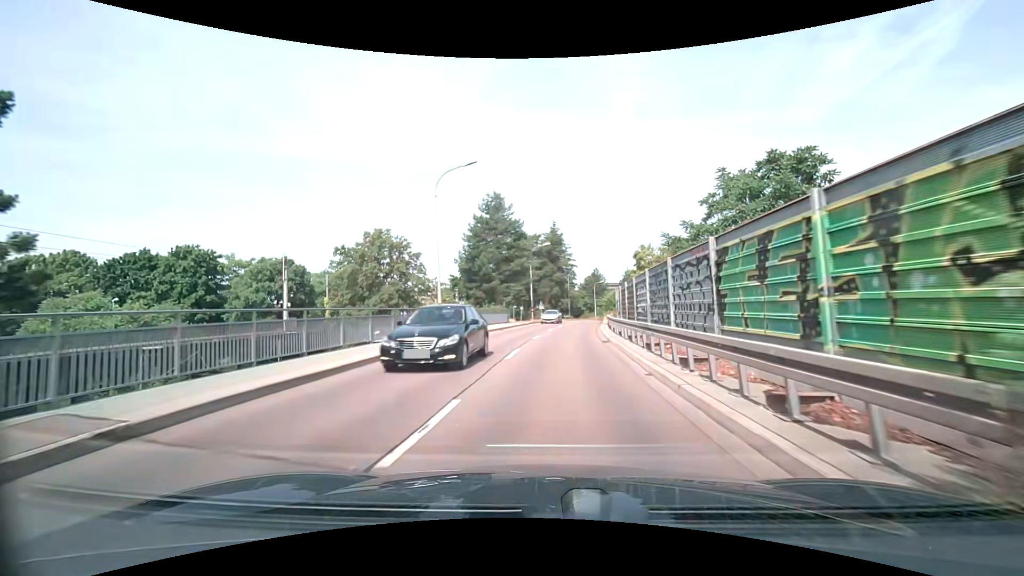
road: tertiary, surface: asphalt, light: Day
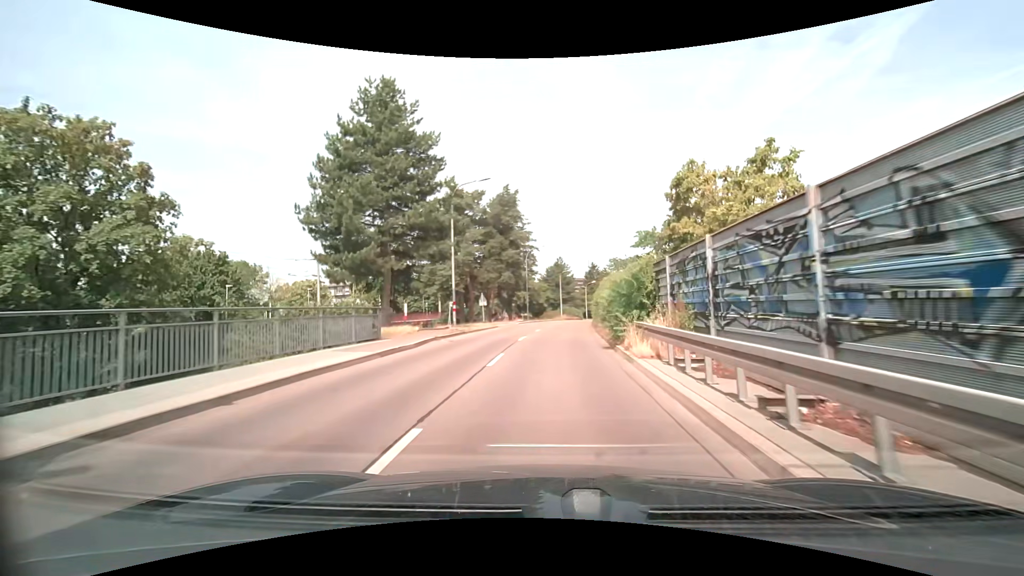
(+1.3, +28.7) m; +5°
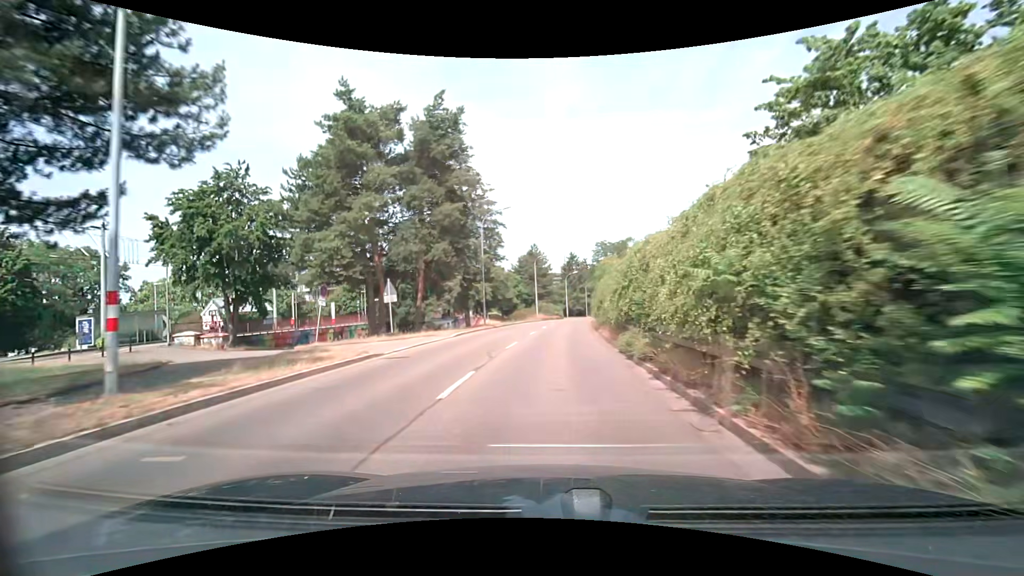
(+0.6, +22.1) m; +3°
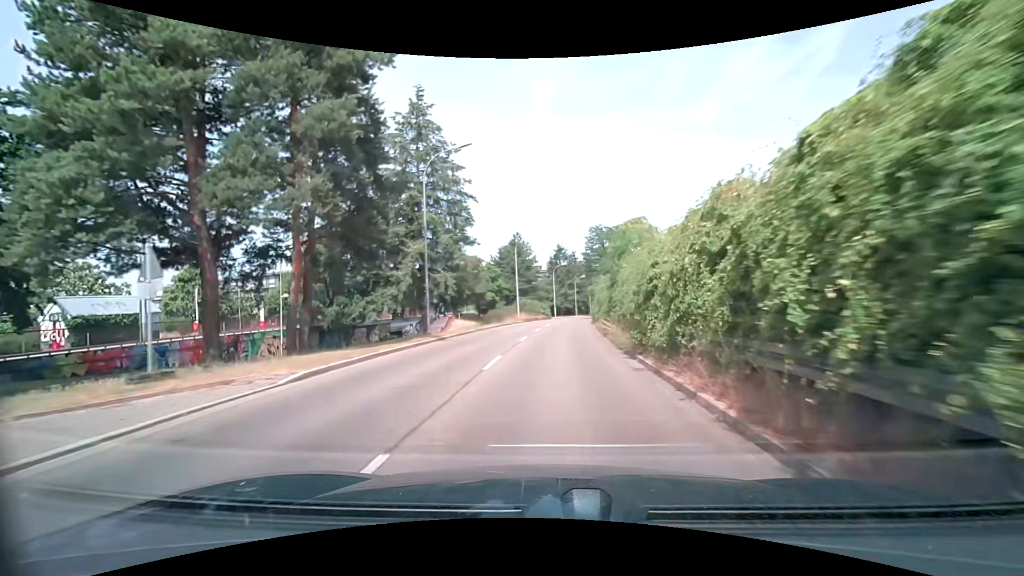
(+0.2, +14.6) m; +2°
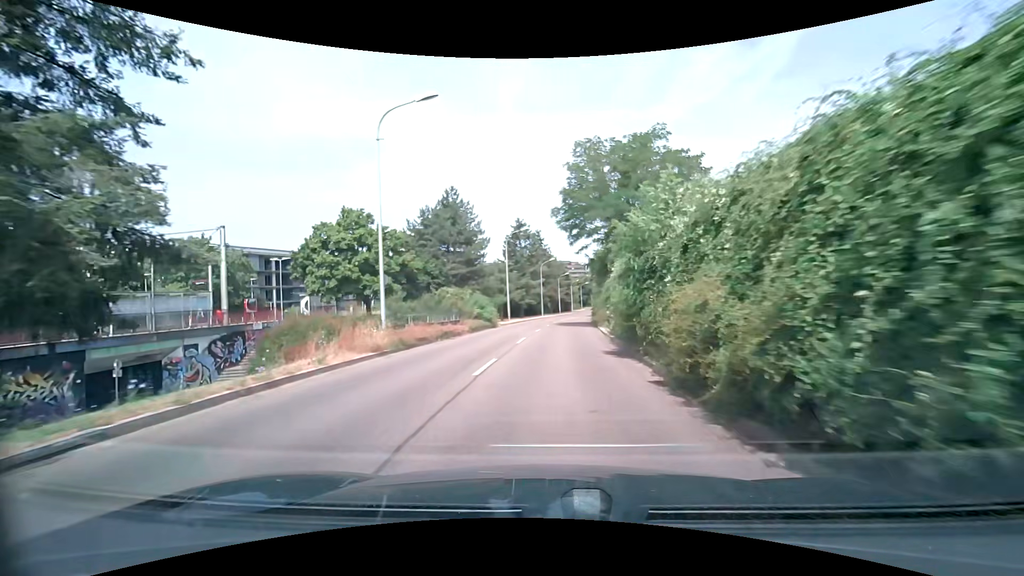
(+1.5, +36.5) m; +4°
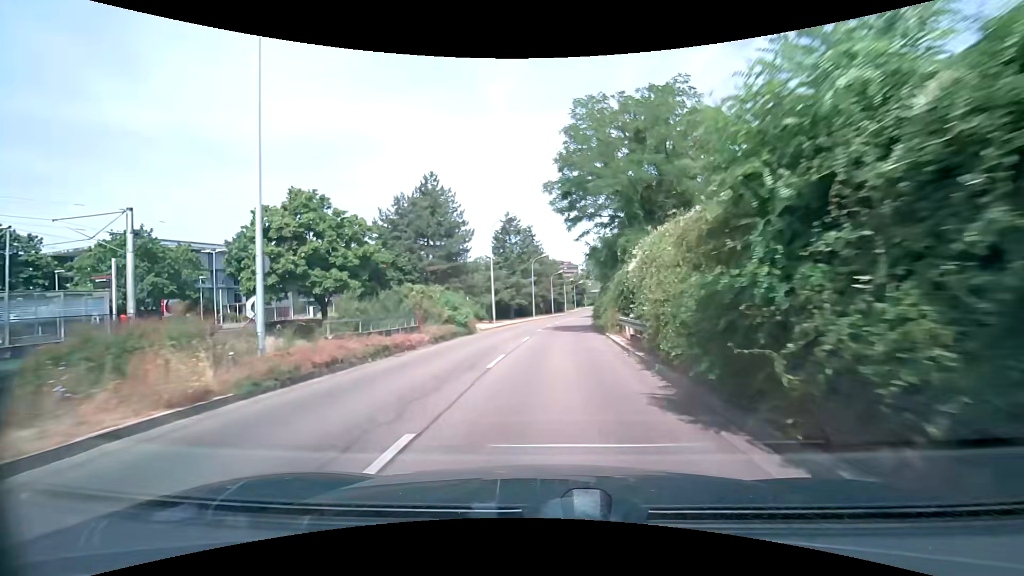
(+0.1, +7.4) m; +1°
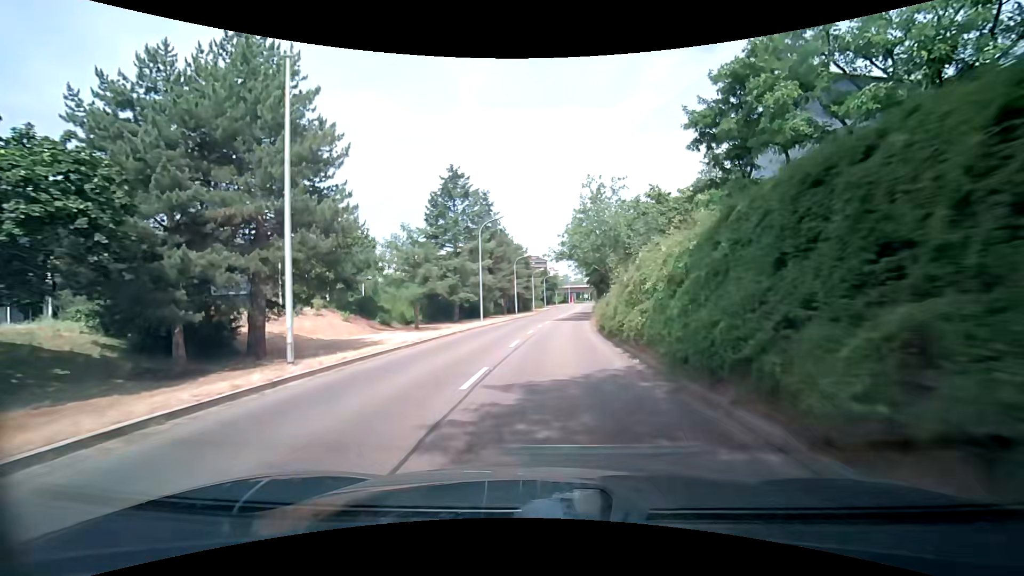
(+1.0, +30.1) m; +4°
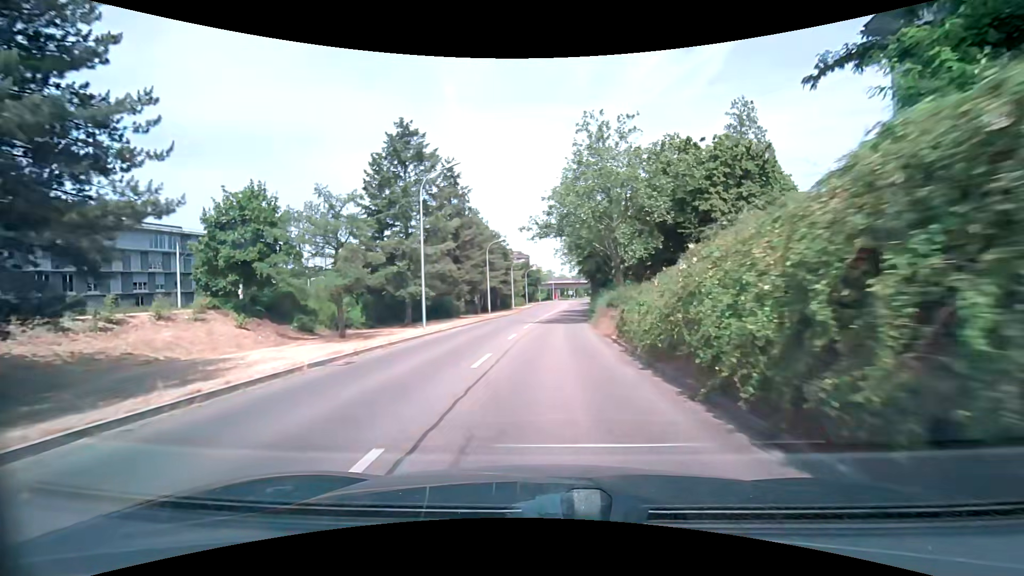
(+0.3, +15.4) m; +2°
(0, +10) (0, +20) (+1, +30) (+1, +40) (+2, +50) (+3, +60) (+4, +70) (+6, +80) (+8, +90) (+9, +99) m
